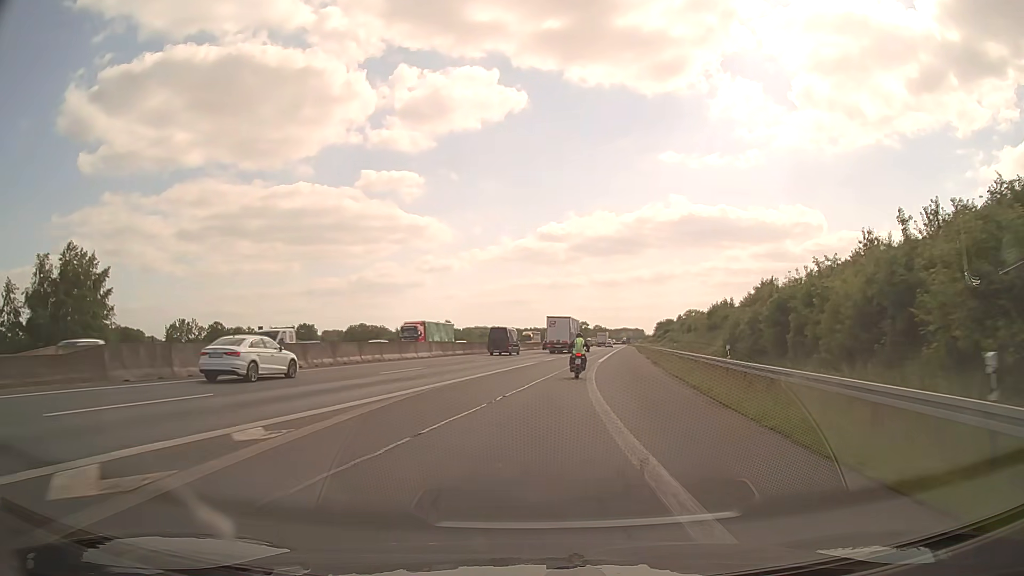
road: motorway_link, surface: asphalt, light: Day
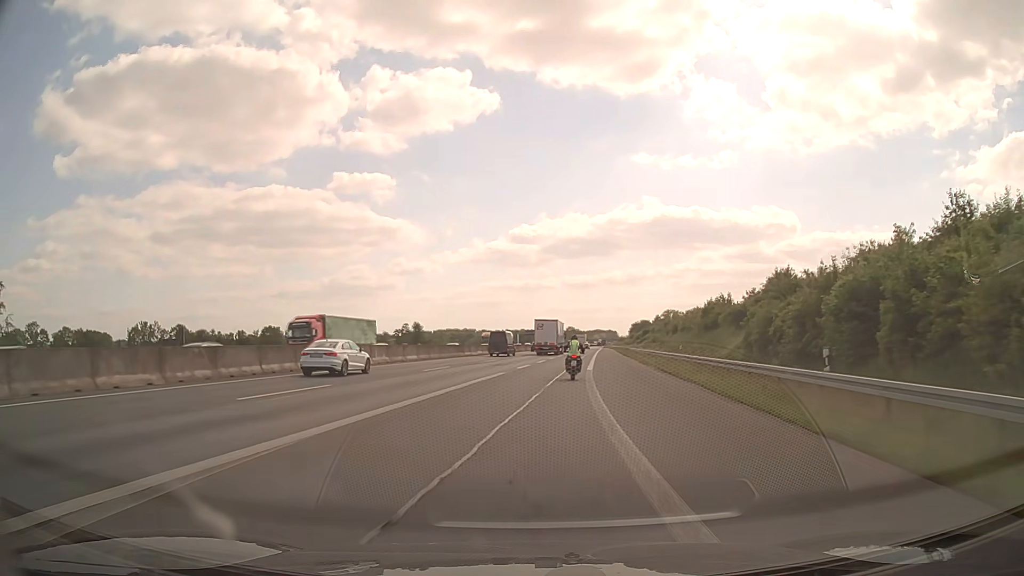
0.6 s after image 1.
(+0.2, +11.5) m; +2°
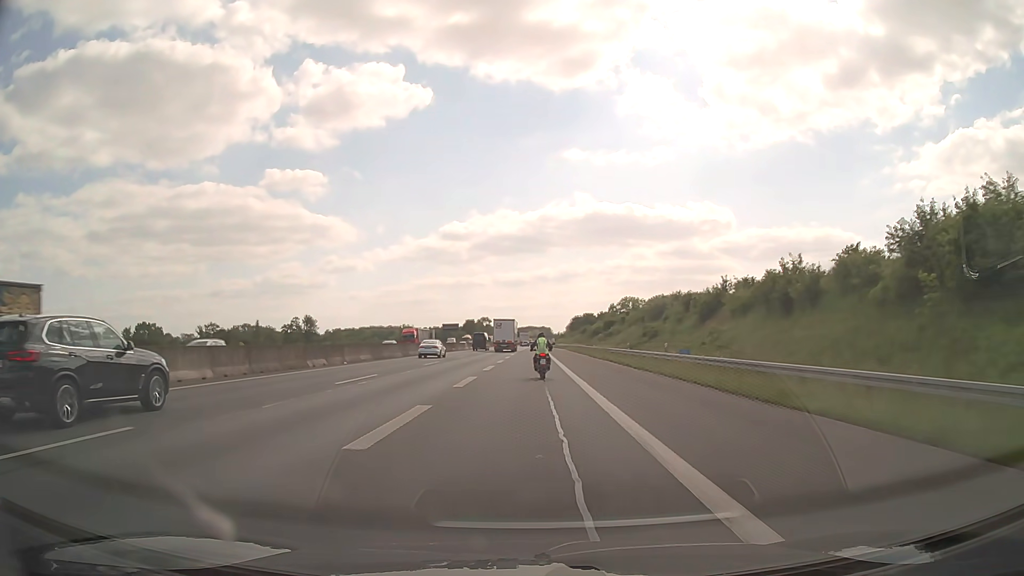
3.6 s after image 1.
(+4.4, +63.0) m; +6°
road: motorway
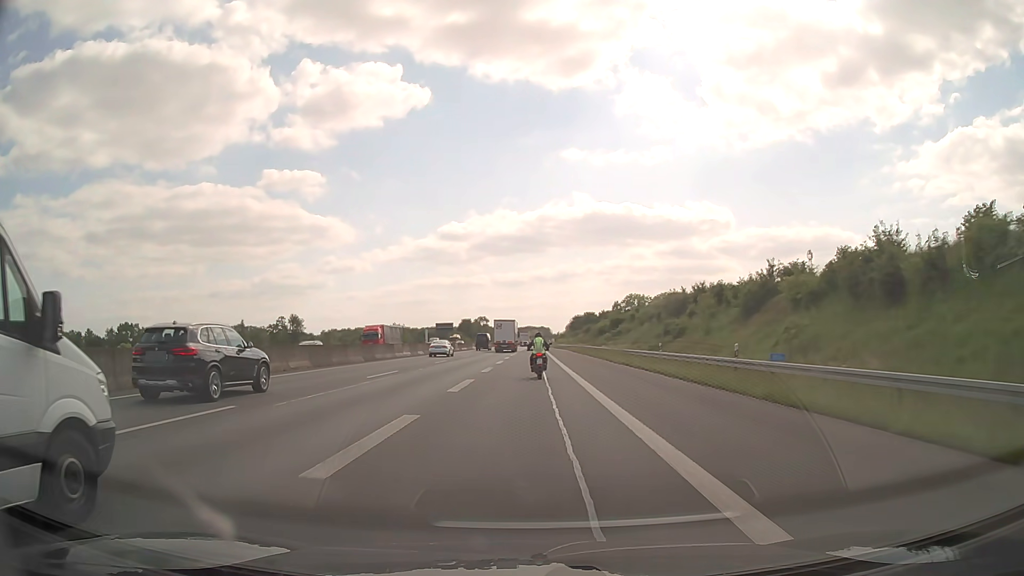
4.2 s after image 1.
(0.0, +13.5) m; 0°
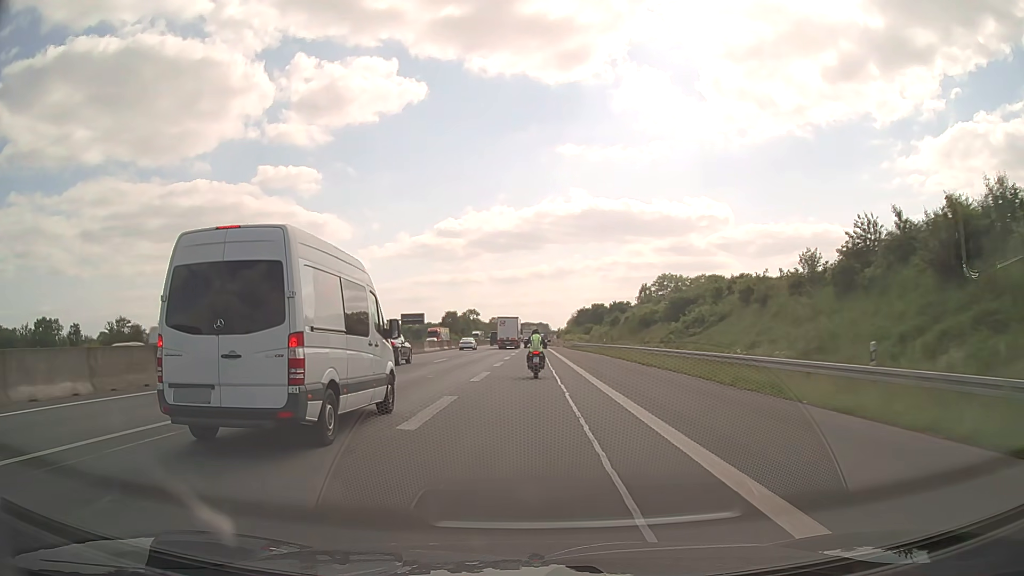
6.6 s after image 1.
(+0.1, +54.5) m; 0°
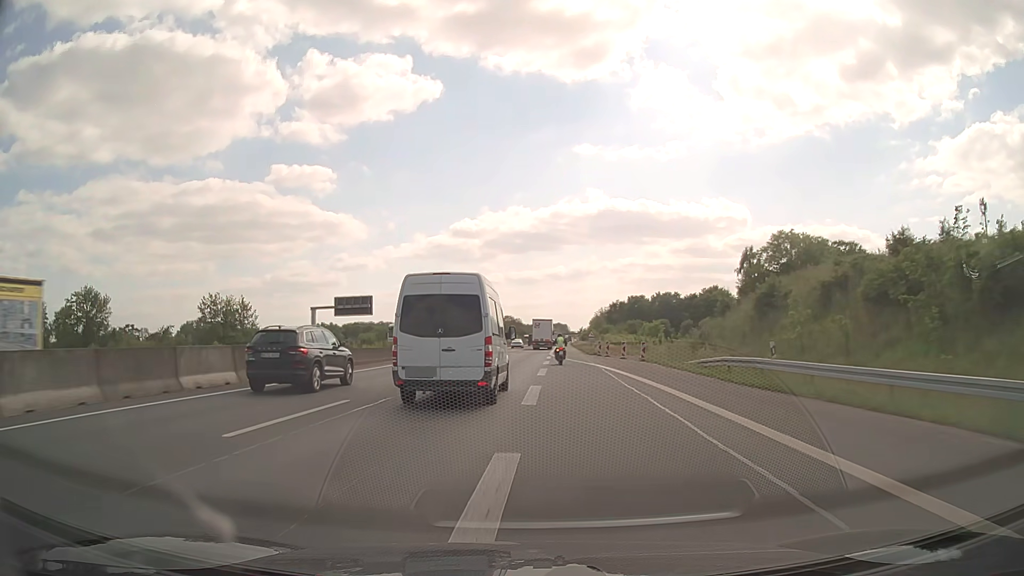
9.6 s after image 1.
(-0.8, +65.4) m; -2°
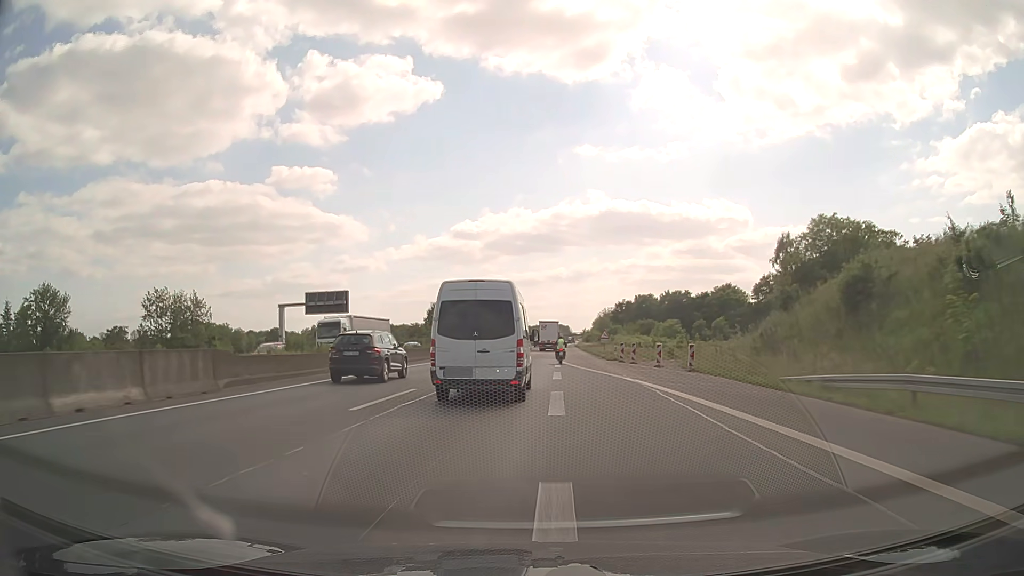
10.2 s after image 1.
(0.0, +13.1) m; 0°
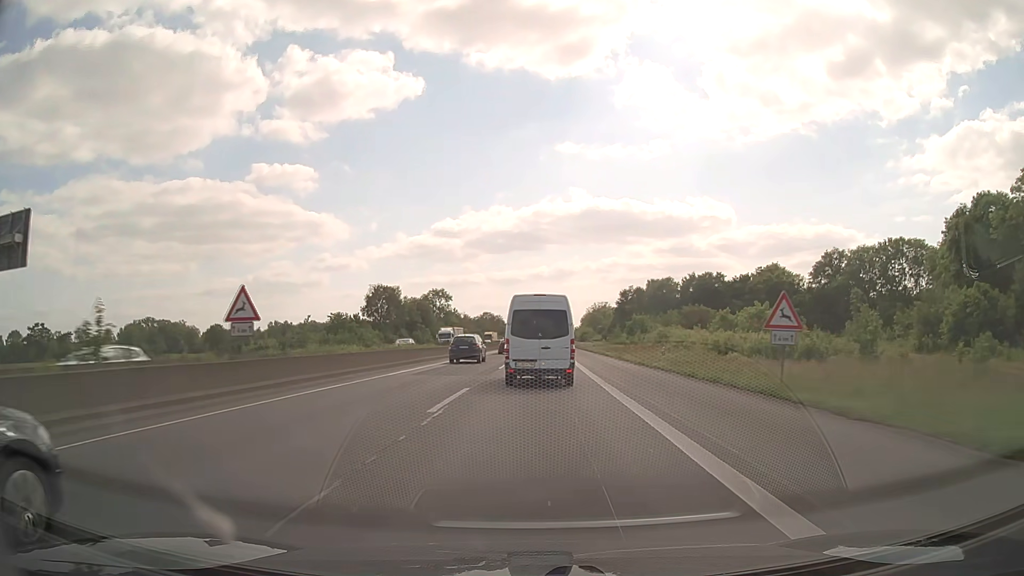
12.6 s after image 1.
(+0.5, +53.6) m; +1°
(0, +10) (0, +20) (0, +30) (+1, +40) (+1, +50) (+1, +60) (+1, +70) (+2, +80) (+2, +90) (+2, +100) m
